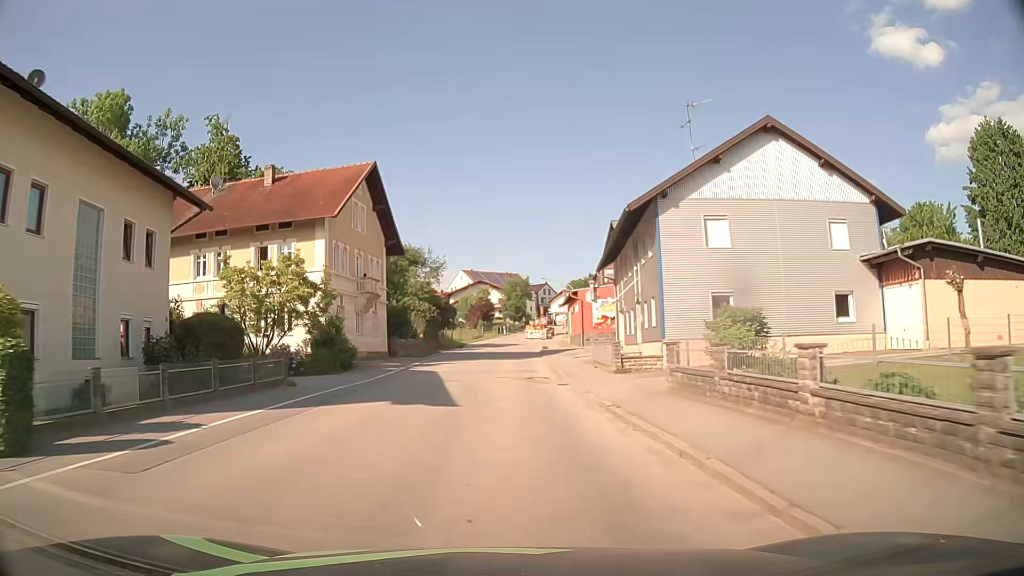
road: secondary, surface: asphalt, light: Day
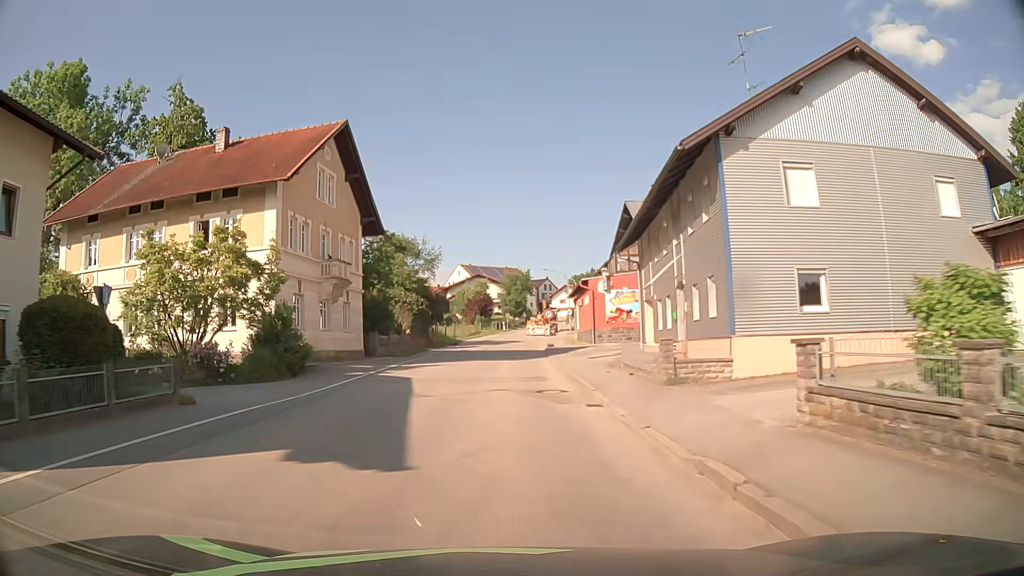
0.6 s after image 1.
(0.0, +7.0) m; 0°
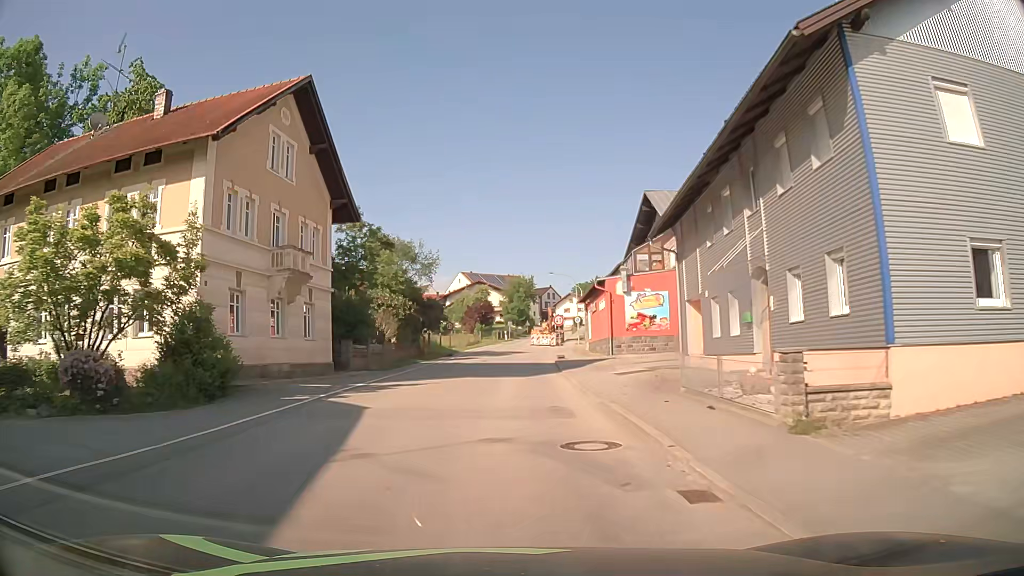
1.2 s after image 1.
(0.0, +6.8) m; -1°
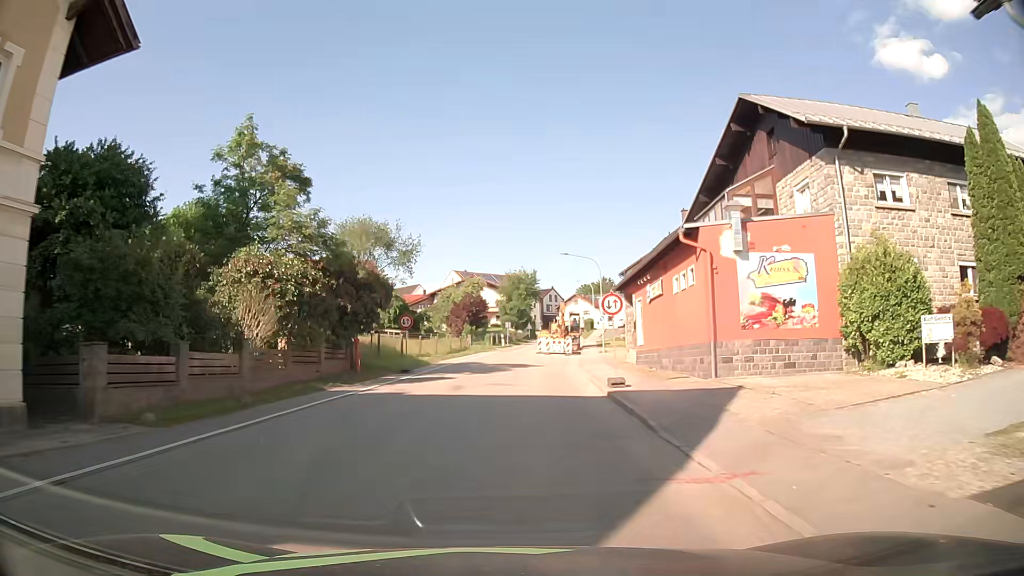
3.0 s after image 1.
(+0.2, +19.8) m; +1°
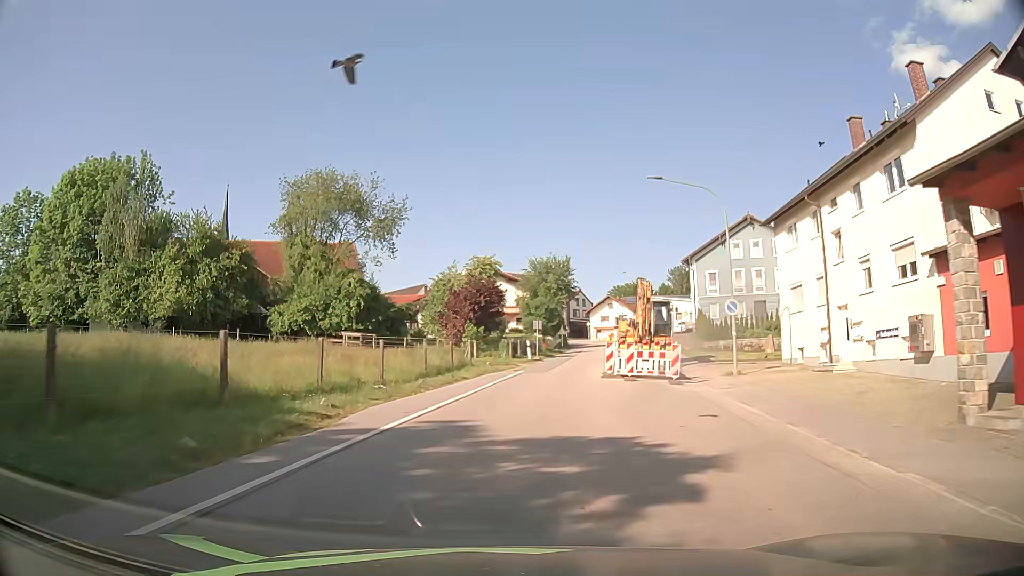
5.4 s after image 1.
(-0.5, +26.2) m; -2°
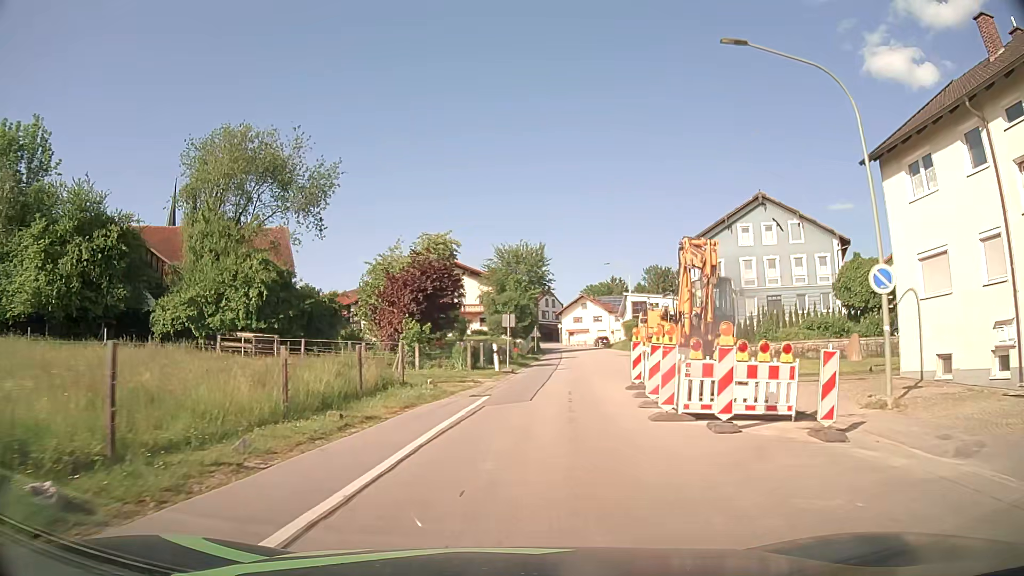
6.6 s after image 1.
(+0.2, +13.0) m; +2°
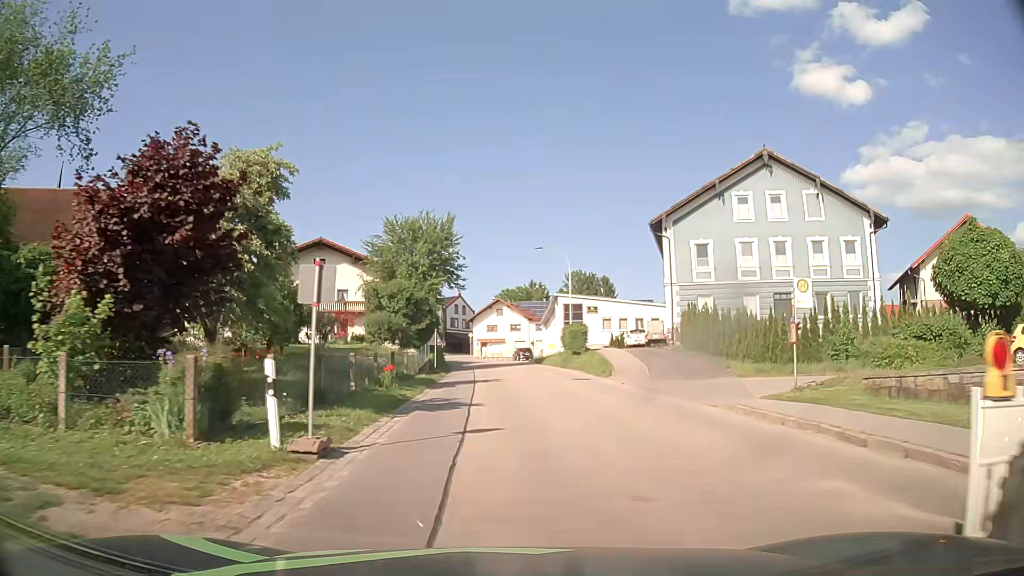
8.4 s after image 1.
(+1.2, +19.4) m; +8°
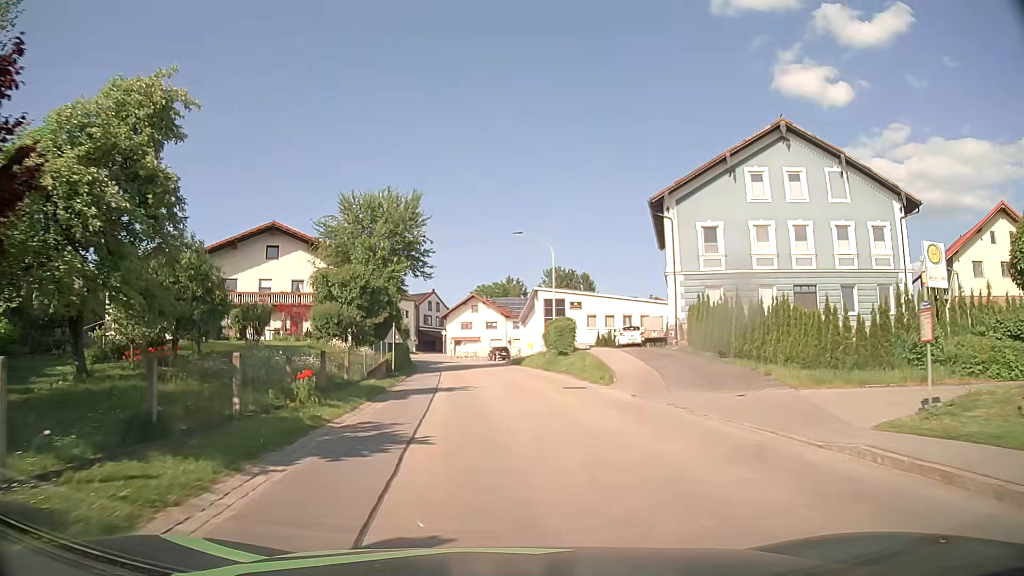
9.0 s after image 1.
(+0.1, +6.6) m; +2°
(0, +10) (0, +20) (0, +30) (-1, +40) (-2, +50) (-4, +60) (-5, +70) (-7, +79) (-9, +89) (-13, +98) m
